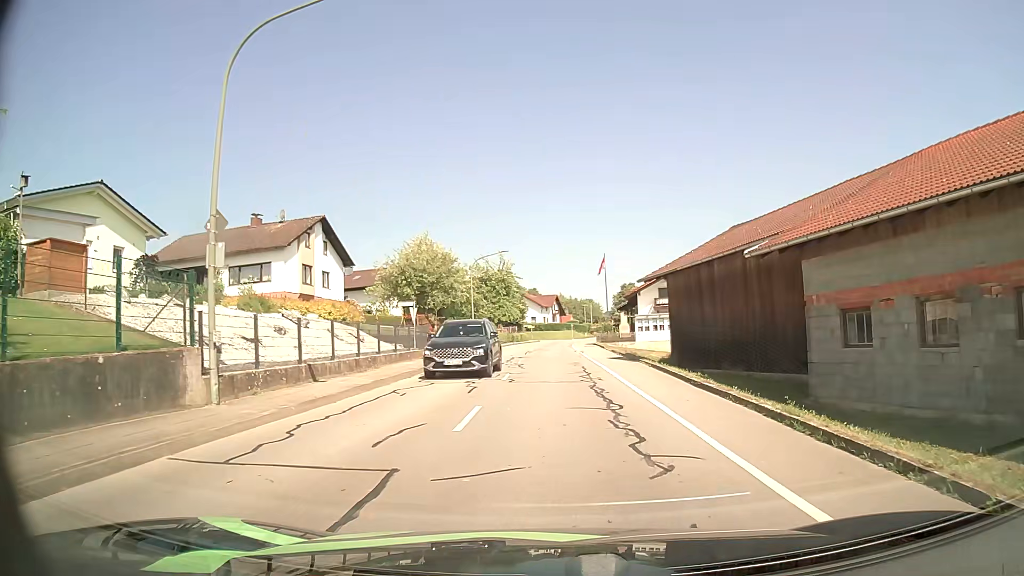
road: tertiary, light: Day
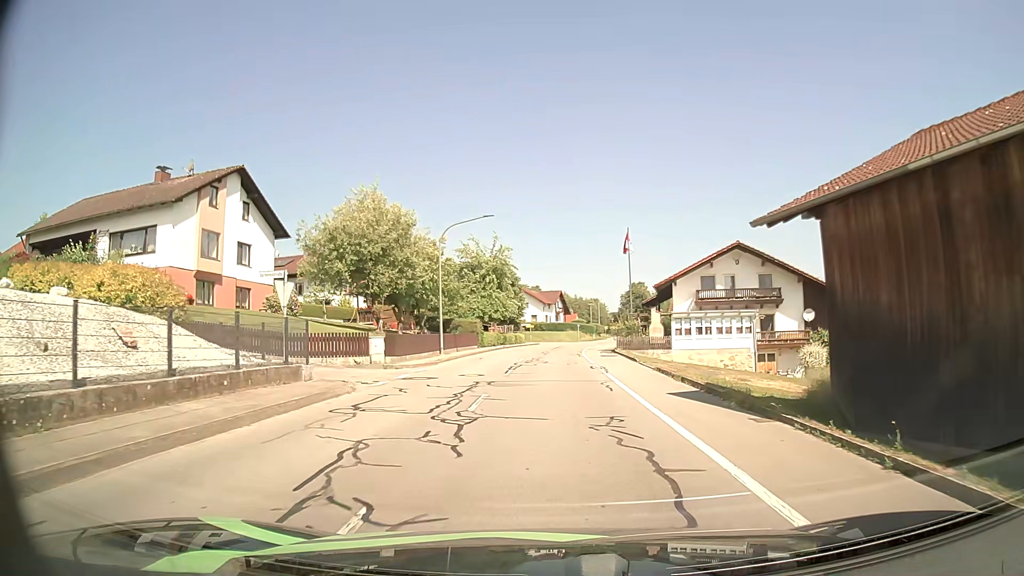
(+0.2, +16.4) m; 0°
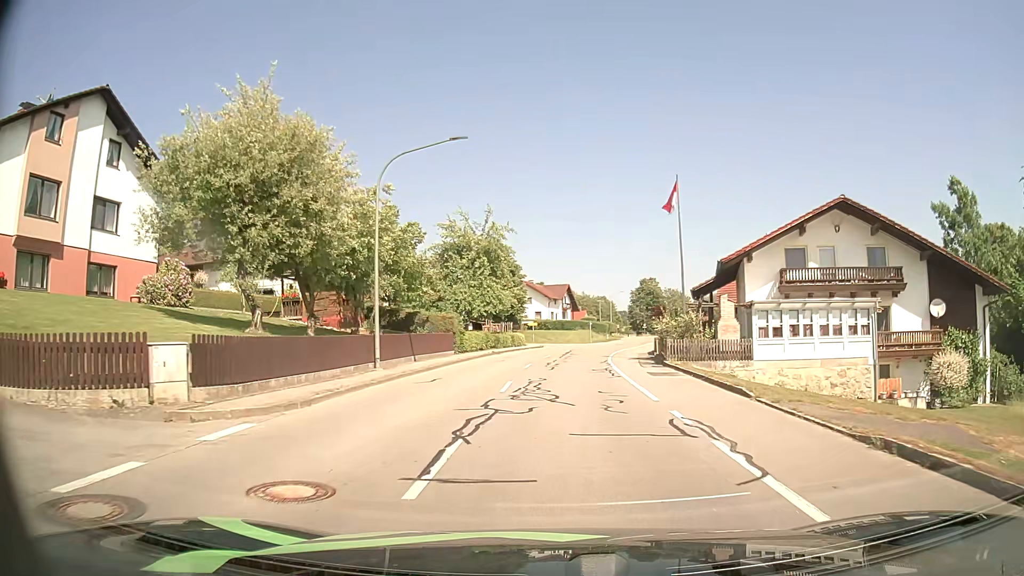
(-0.1, +15.1) m; -1°
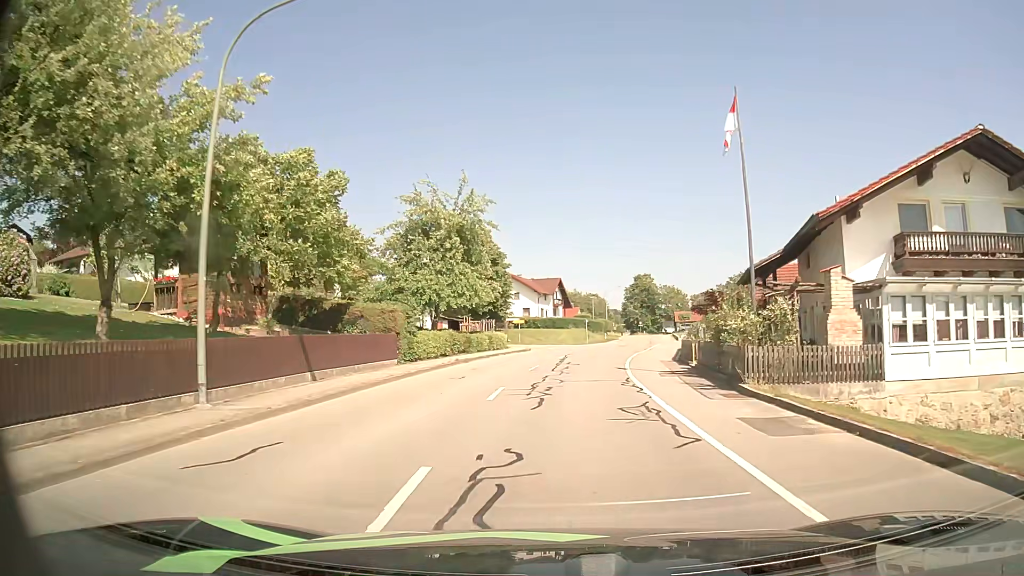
(+0.1, +11.0) m; +1°
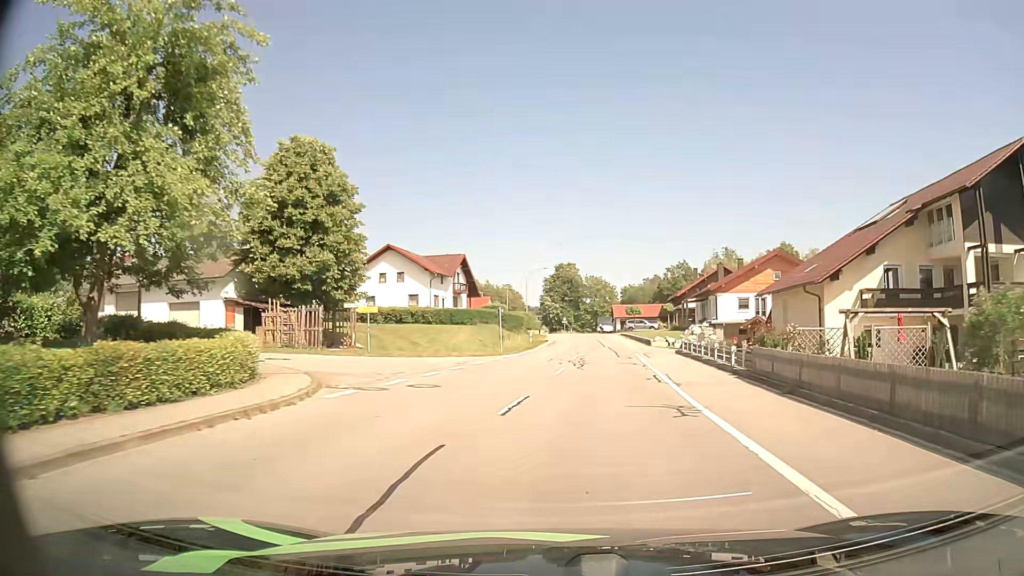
(+1.3, +29.7) m; +7°
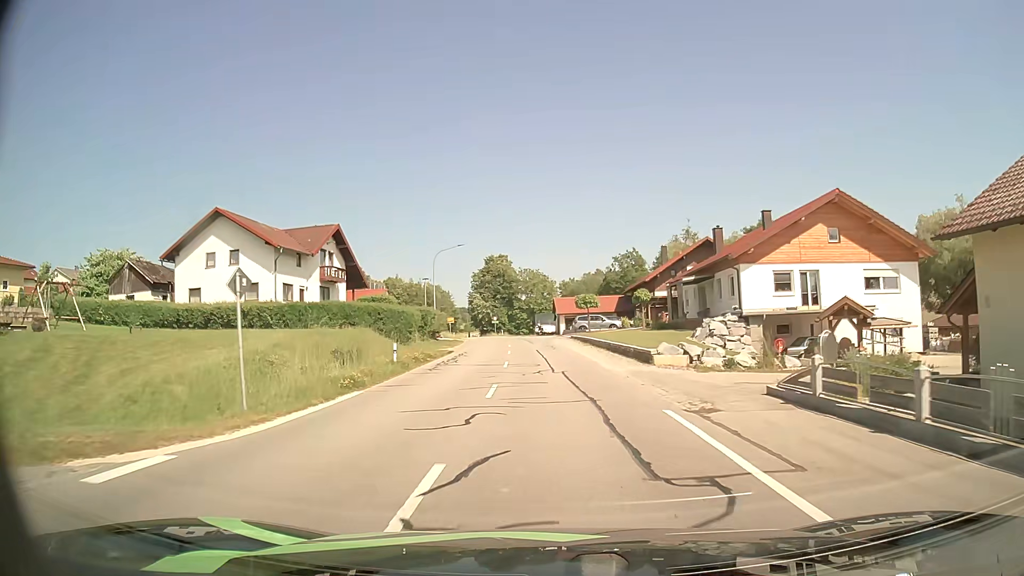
(+1.7, +24.7) m; +6°
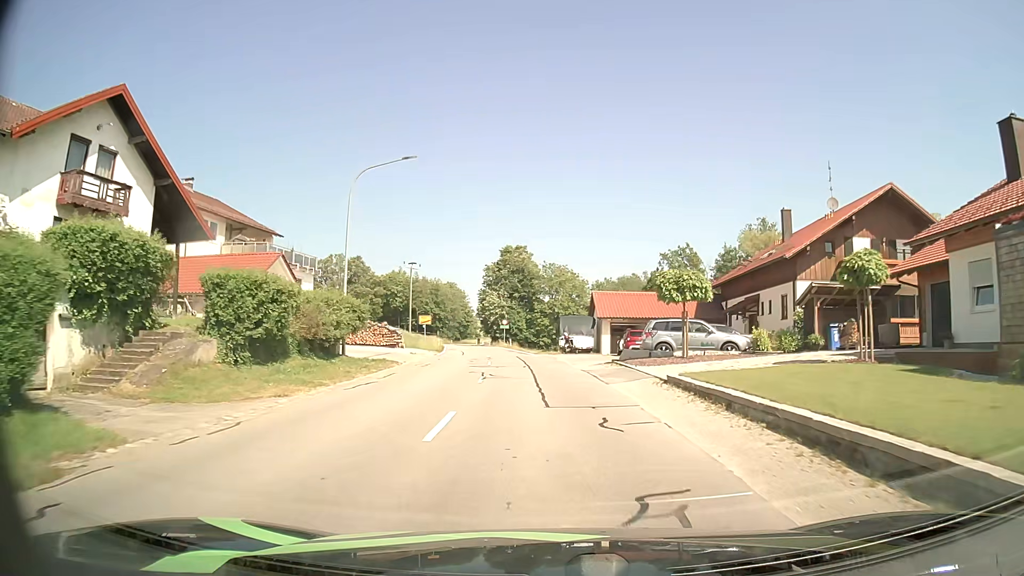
(-0.6, +32.1) m; -2°
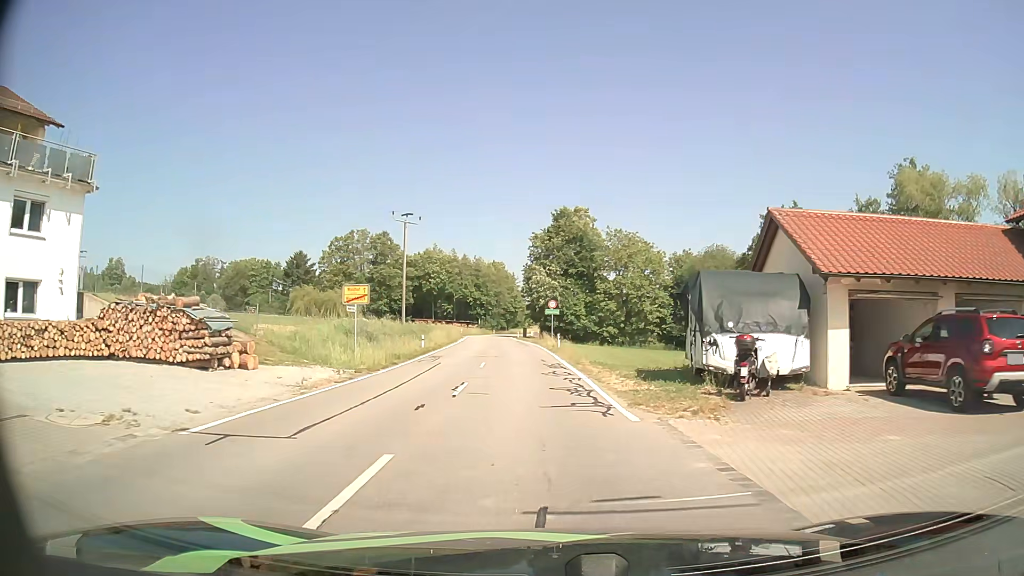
(-1.1, +31.4) m; -5°
(0, +10) (-1, +20) (-1, +30) (-2, +40) (-3, +50) (-4, +60) (-5, +70) (-6, +80) (-6, +90) (-7, +100) m
